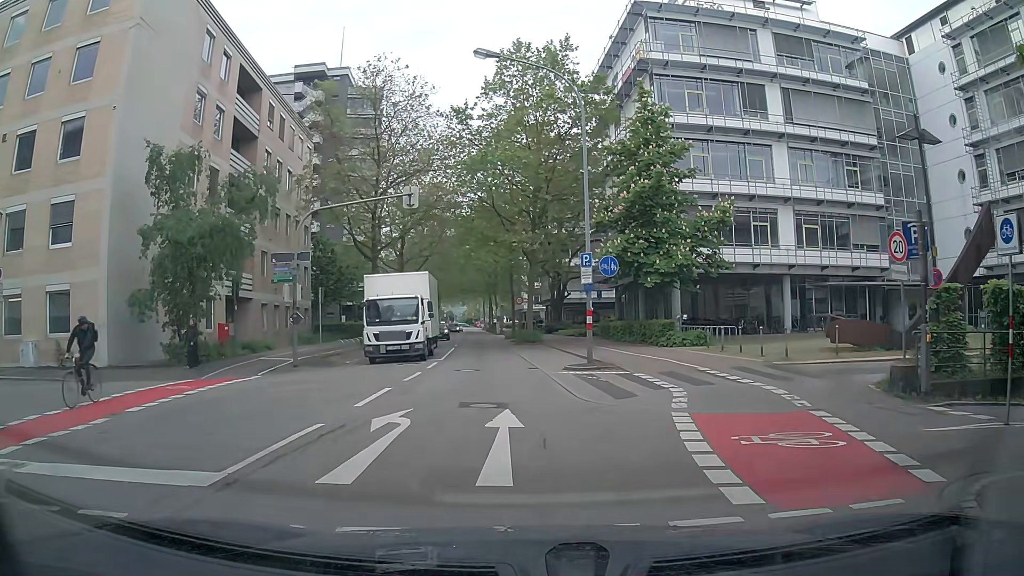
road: secondary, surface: asphalt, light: Day
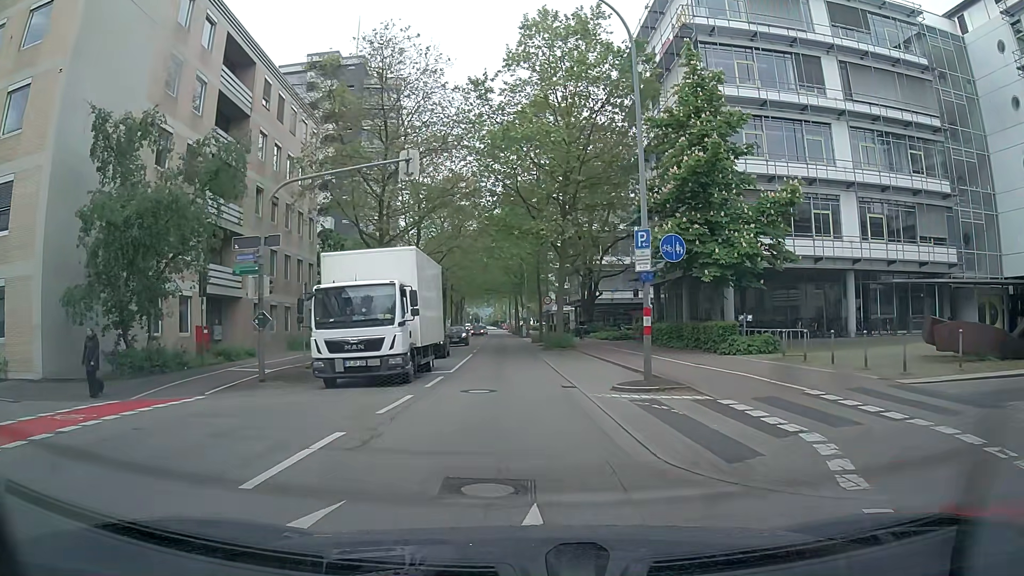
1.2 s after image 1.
(-0.3, +5.5) m; -4°
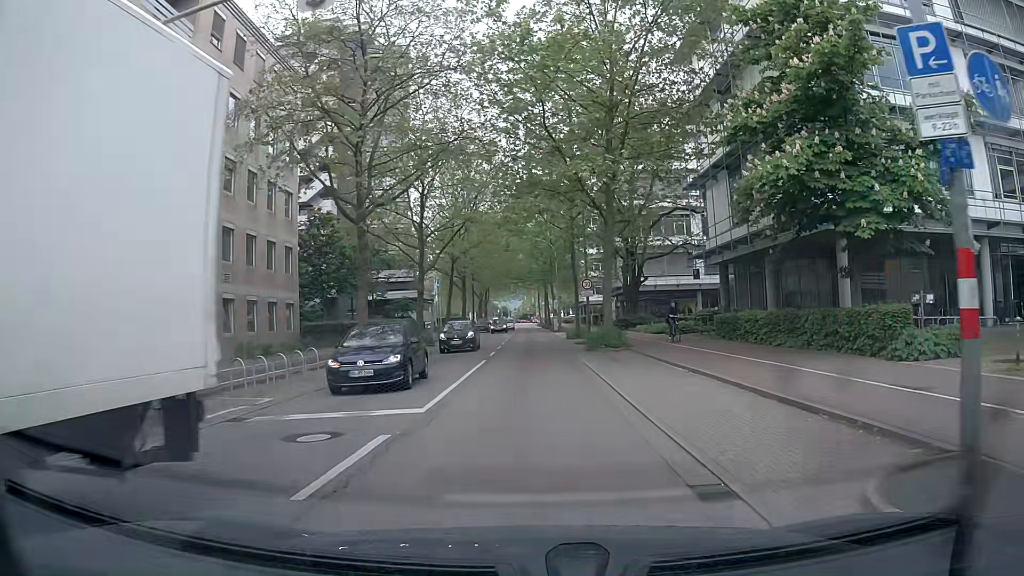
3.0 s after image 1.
(-0.2, +10.4) m; -2°
(0, +10) (0, +20) (0, +30) (0, +40) (0, +50) (-1, +60) (-1, +70) (-1, +80) (-1, +90) (-1, +100) m
